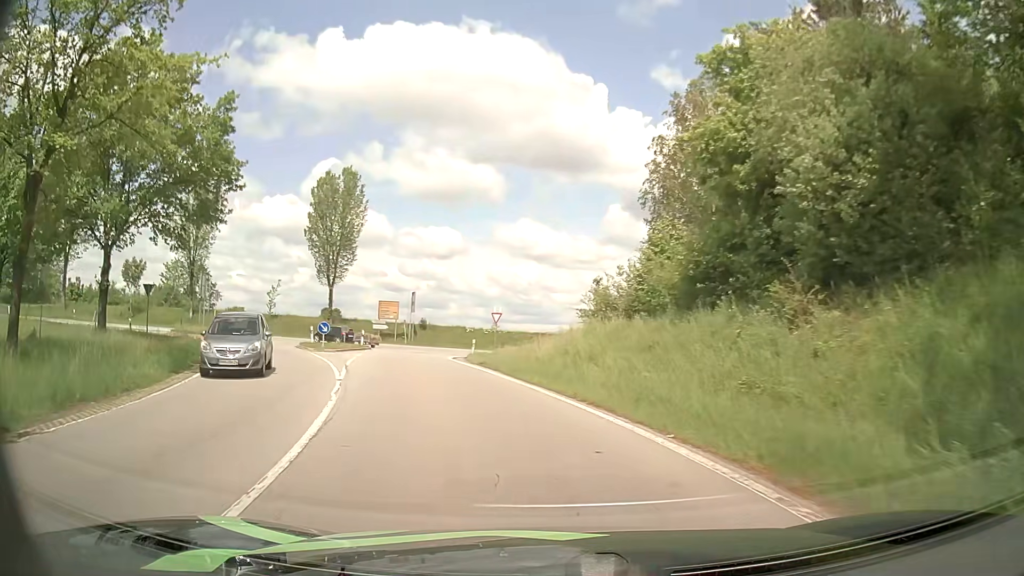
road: tertiary_link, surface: asphalt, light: Day
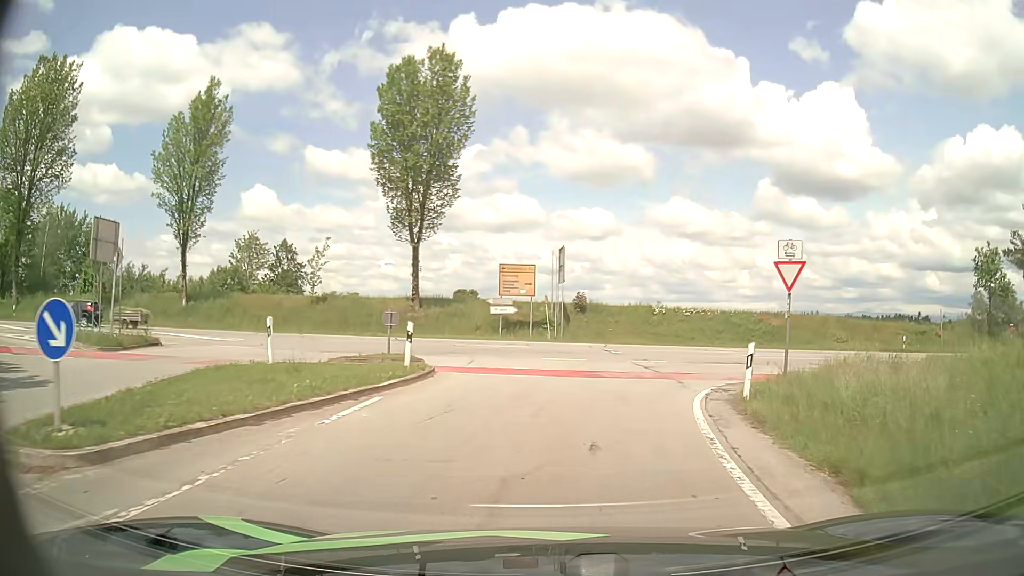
(-5.0, +27.8) m; -13°
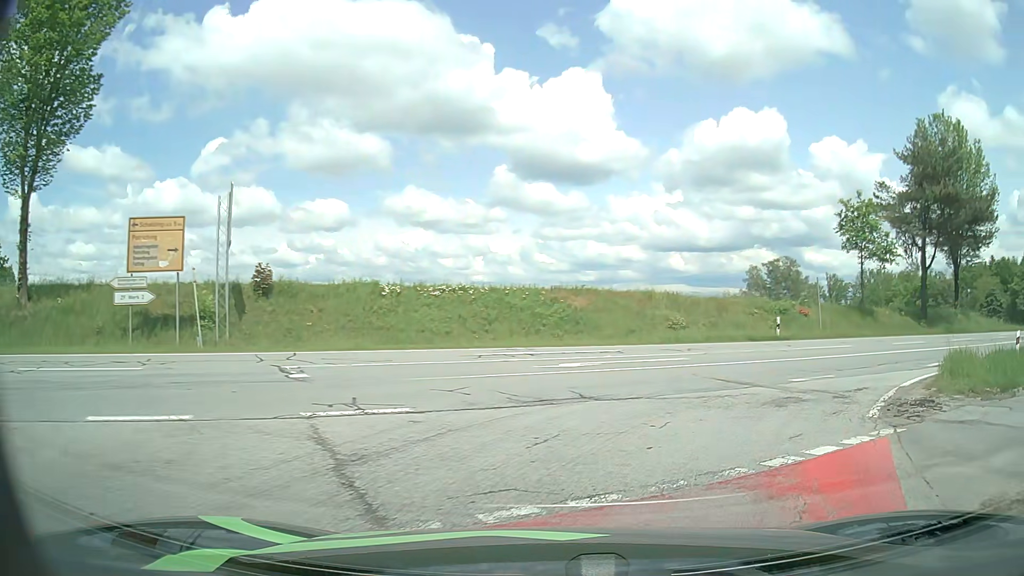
(+1.8, +15.3) m; +21°
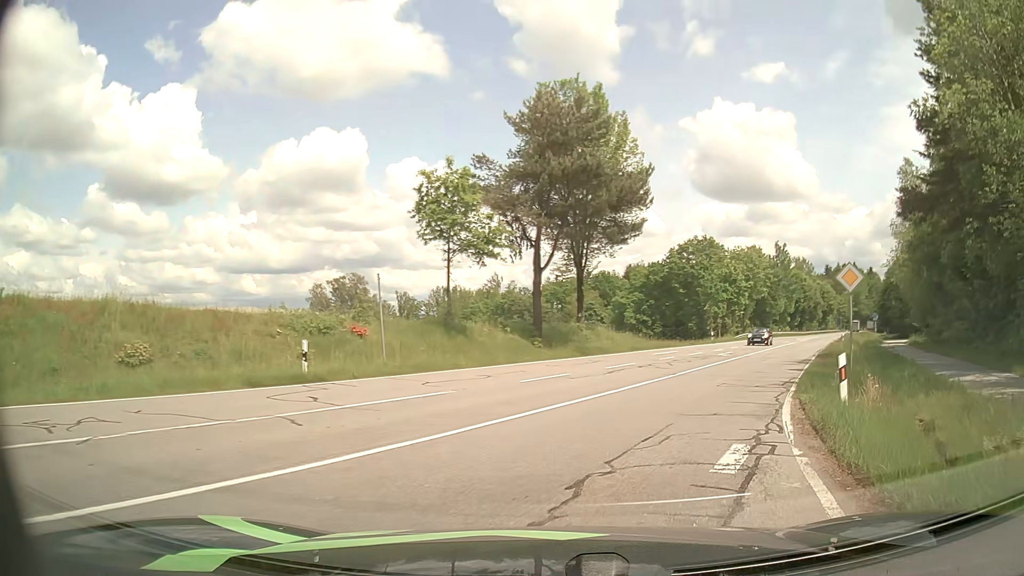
(+4.5, +12.4) m; +38°
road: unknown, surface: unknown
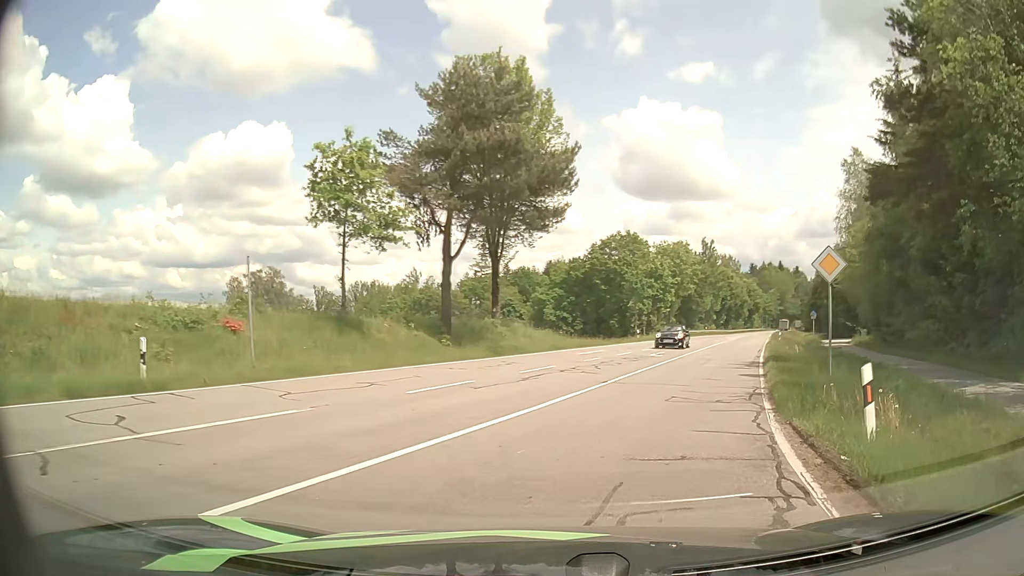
(+0.2, +4.0) m; +7°
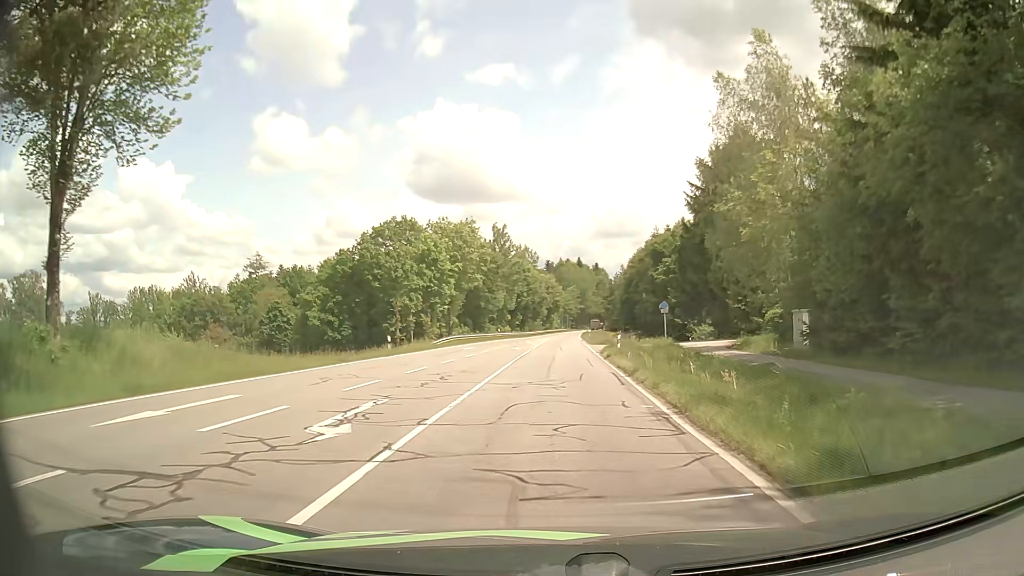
(+4.5, +21.4) m; +18°
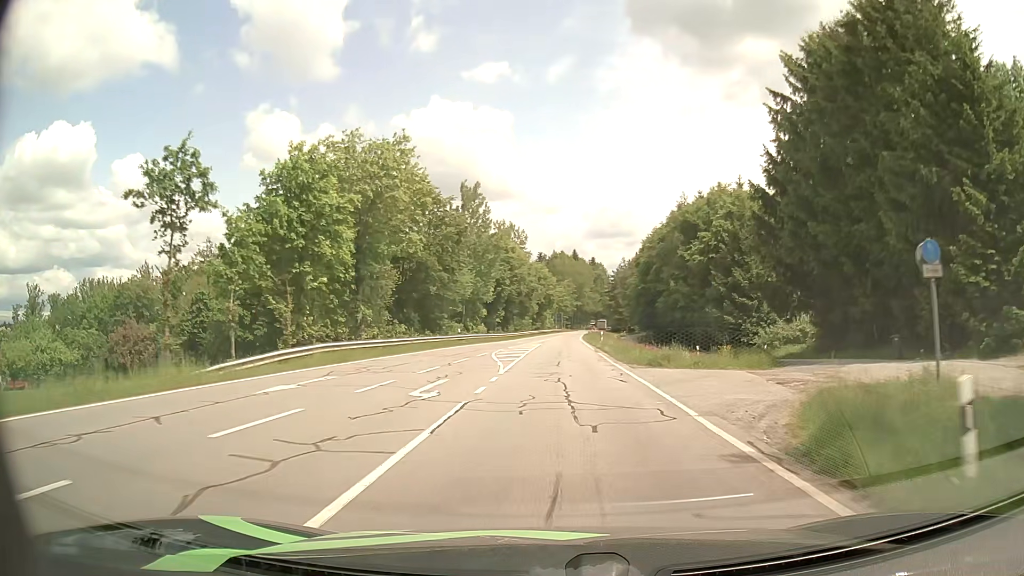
(+0.2, +31.2) m; 0°
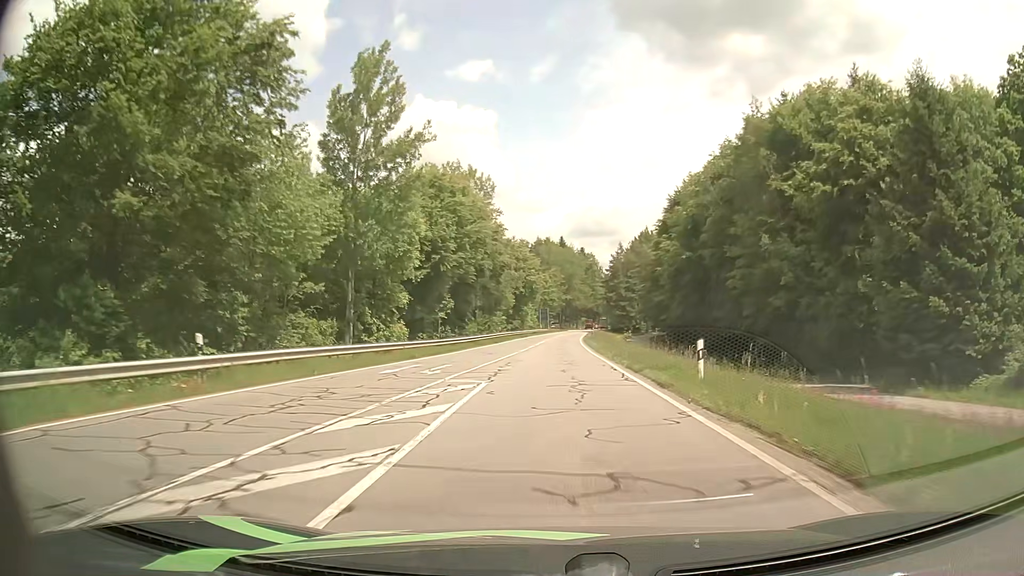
(+0.6, +39.2) m; +1°
(0, +10) (0, +20) (0, +30) (+1, +40) (+1, +50) (+2, +60) (+2, +70) (+3, +80) (+3, +90) (+4, +100) m
